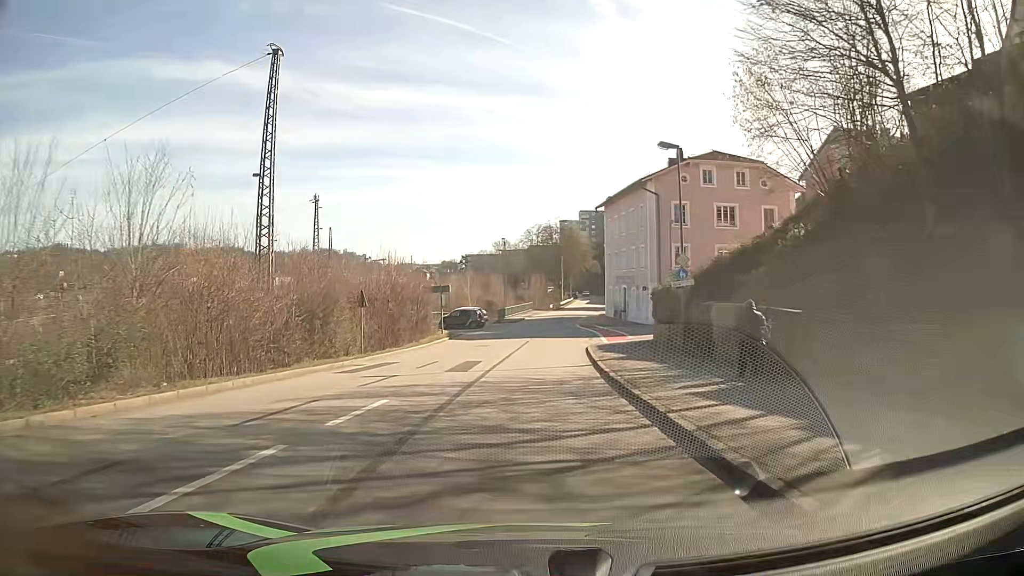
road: residential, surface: asphalt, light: Day
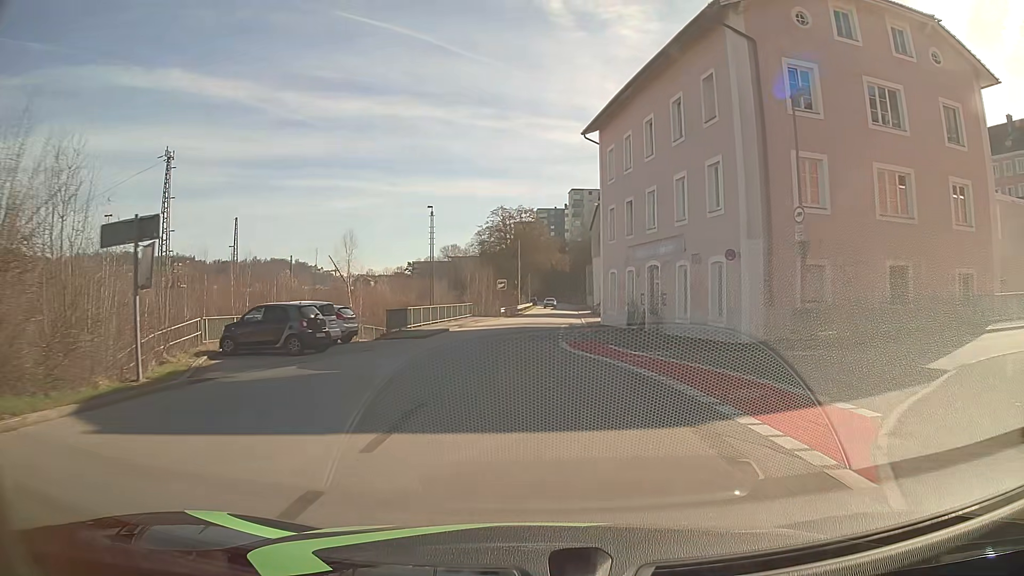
(+0.7, +32.8) m; +4°
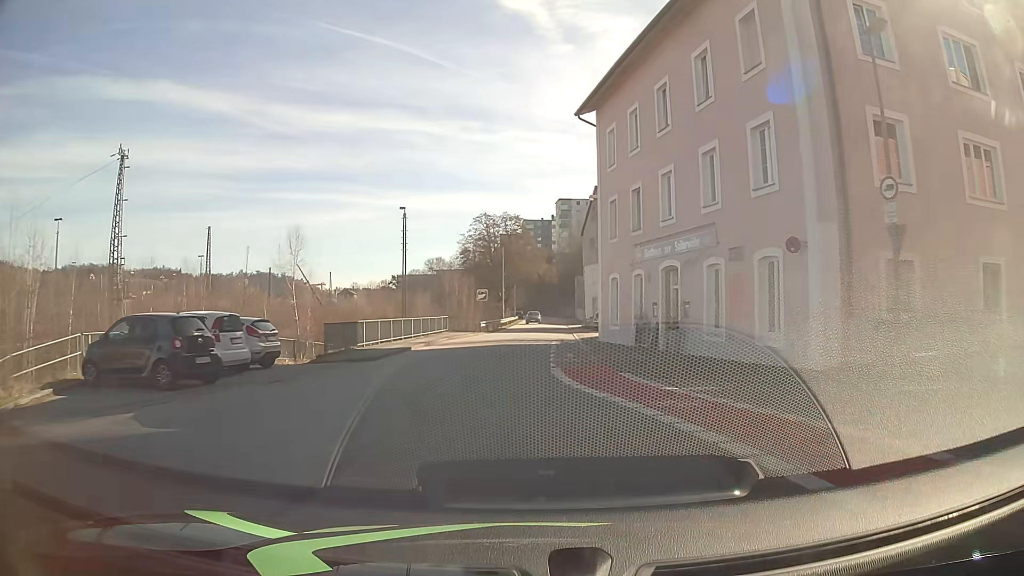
(+0.1, +6.8) m; +1°
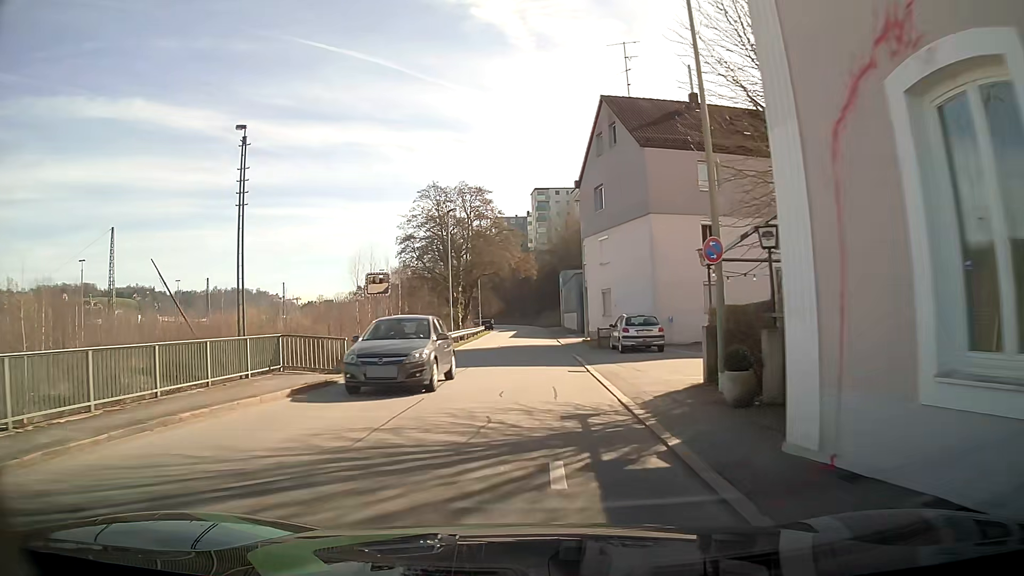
(+0.6, +27.1) m; +2°
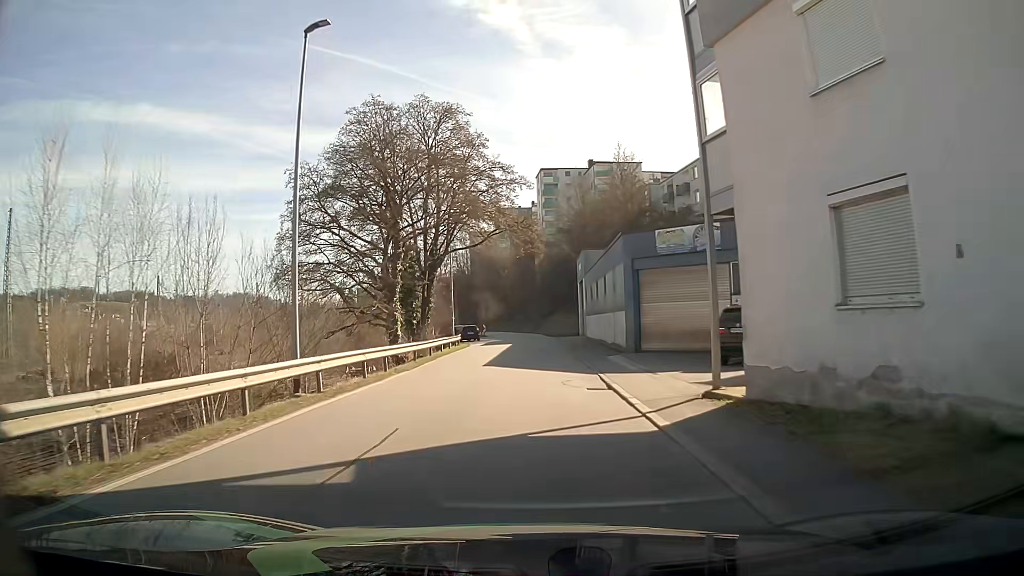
(0.0, +28.1) m; 0°
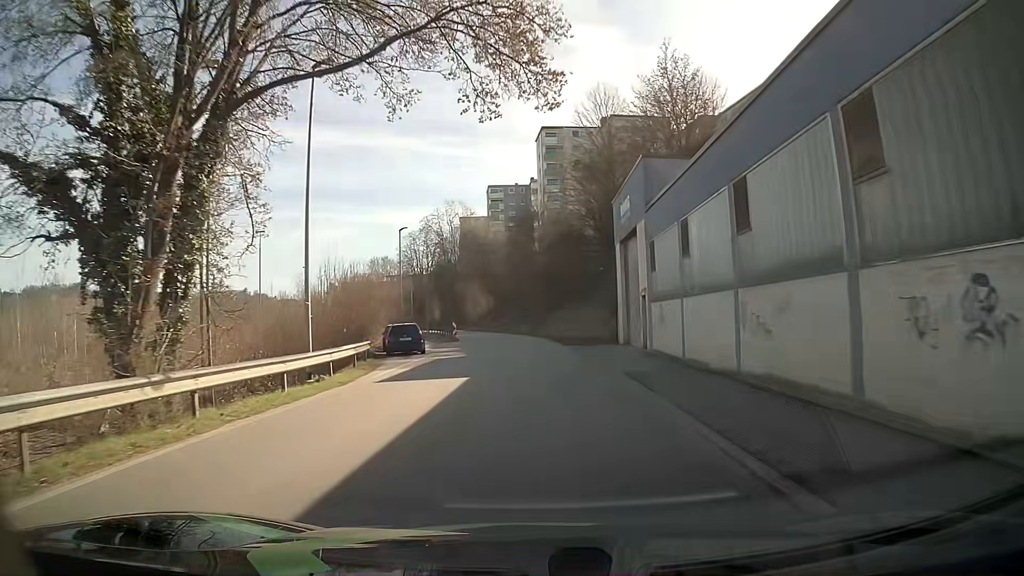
(0.0, +29.4) m; 0°
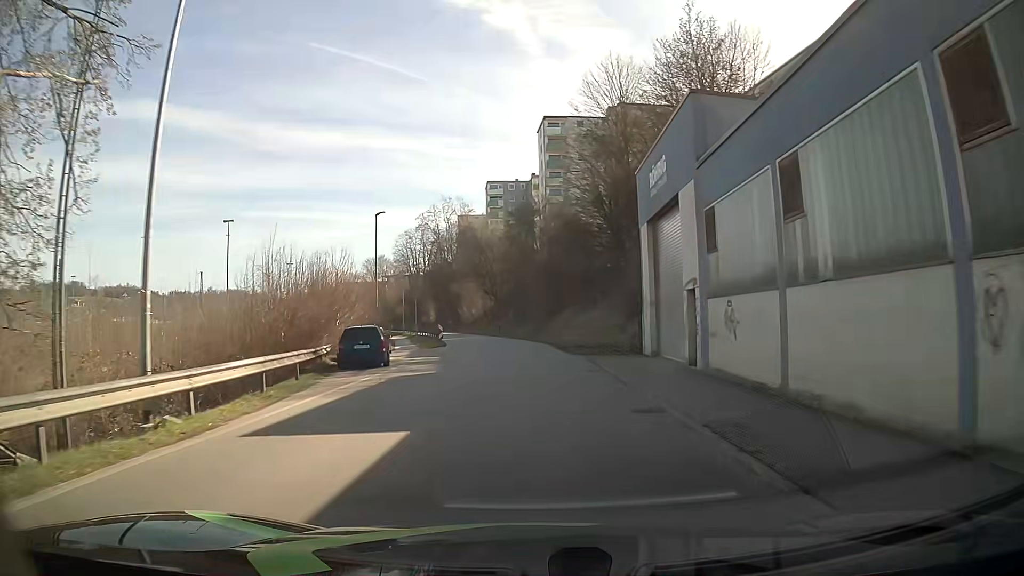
(0.0, +7.5) m; 0°
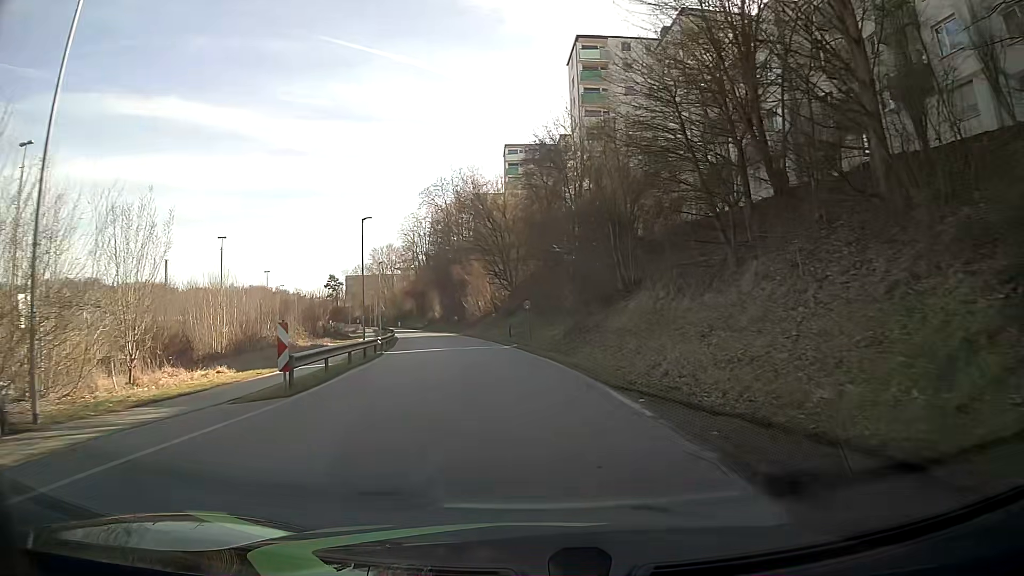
(-0.3, +30.4) m; -3°
(0, +10) (-1, +20) (-2, +30) (-3, +40) (-5, +50) (-7, +59) (-9, +69) (-12, +79) (-14, +89) (-16, +98) m
